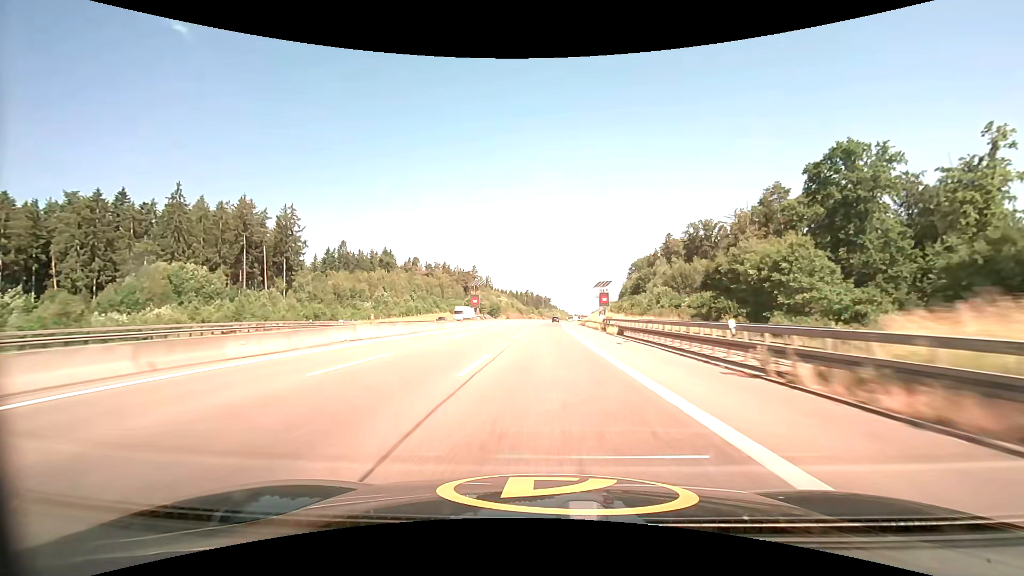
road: motorway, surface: asphalt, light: Day
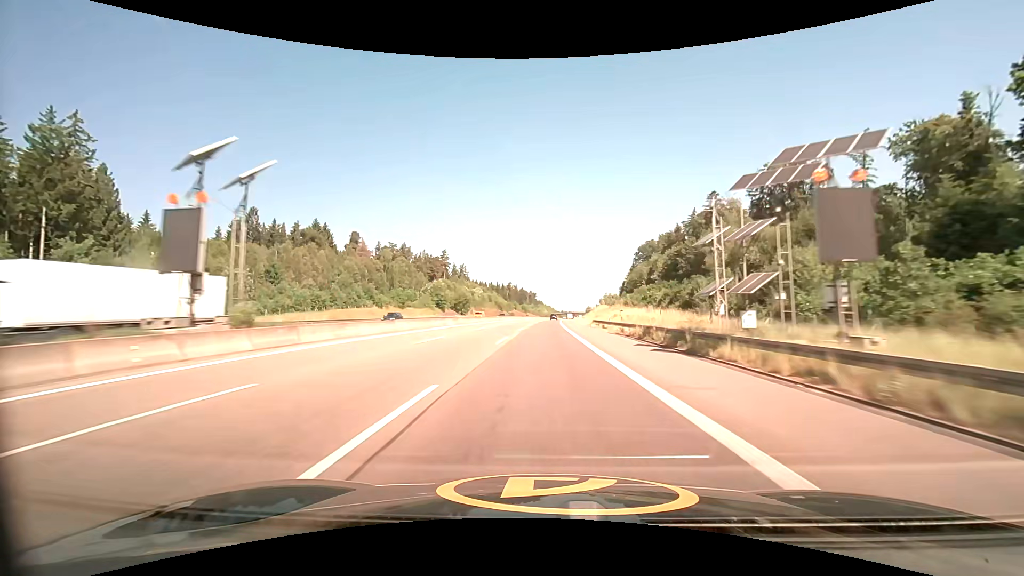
(+0.7, +61.5) m; +2°
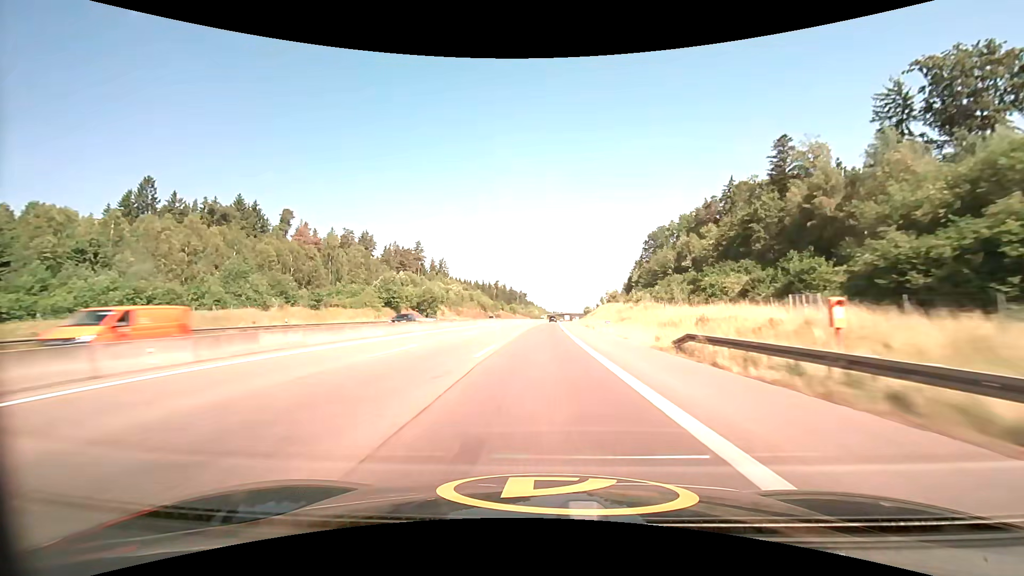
(+0.4, +41.1) m; +1°
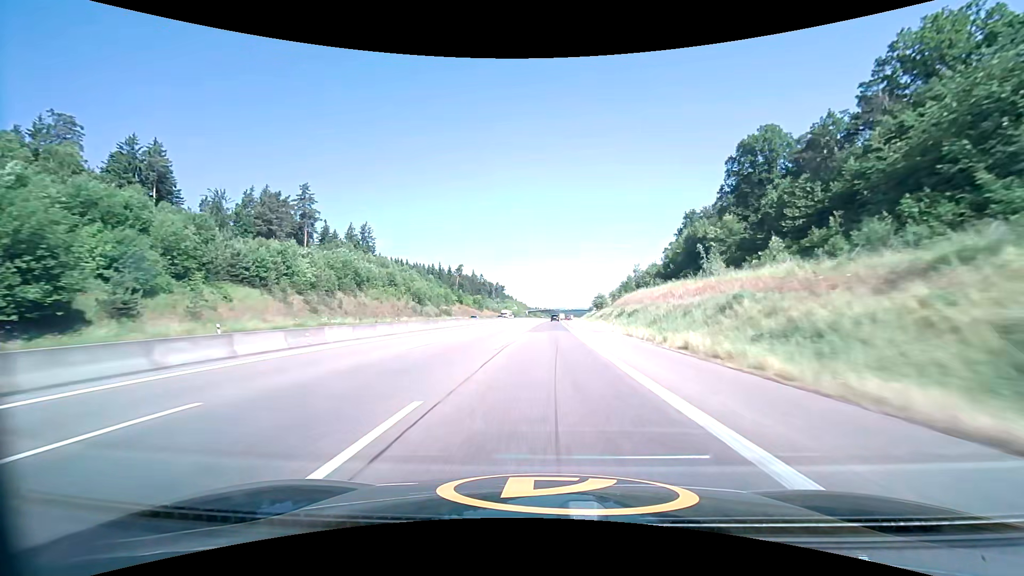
(+1.5, +103.3) m; +2°
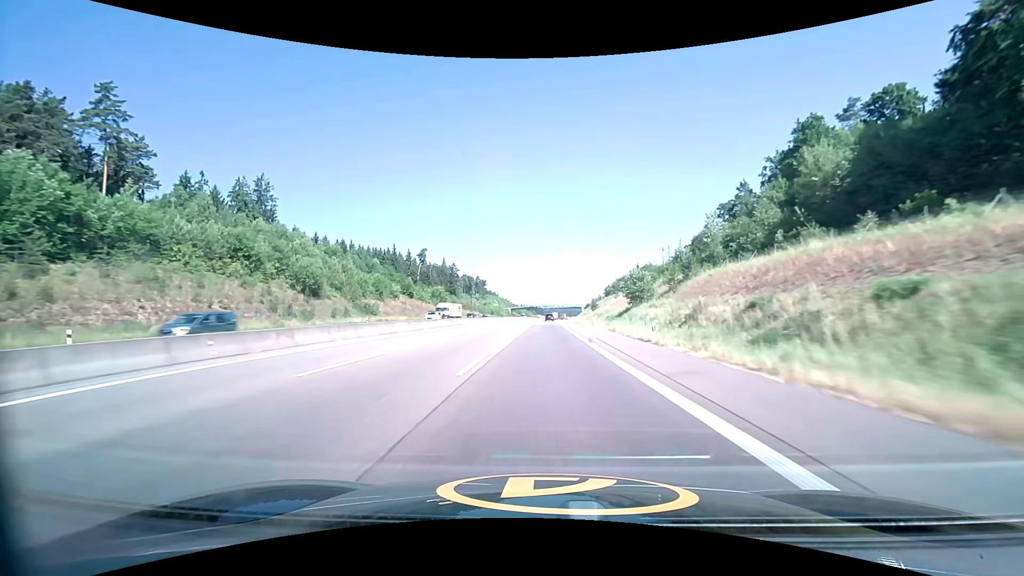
(+0.8, +62.2) m; +2°
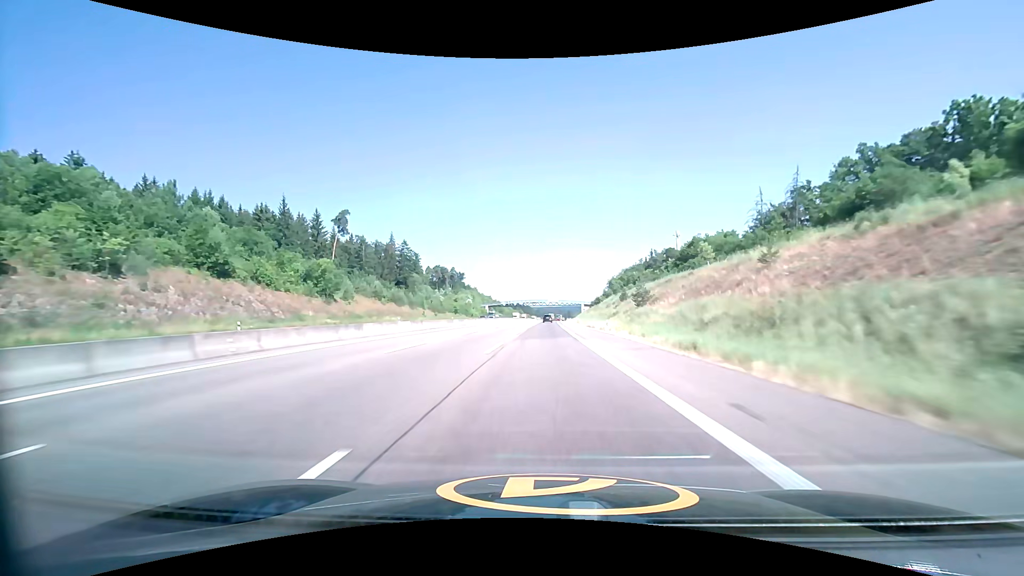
(+1.0, +82.7) m; +1°
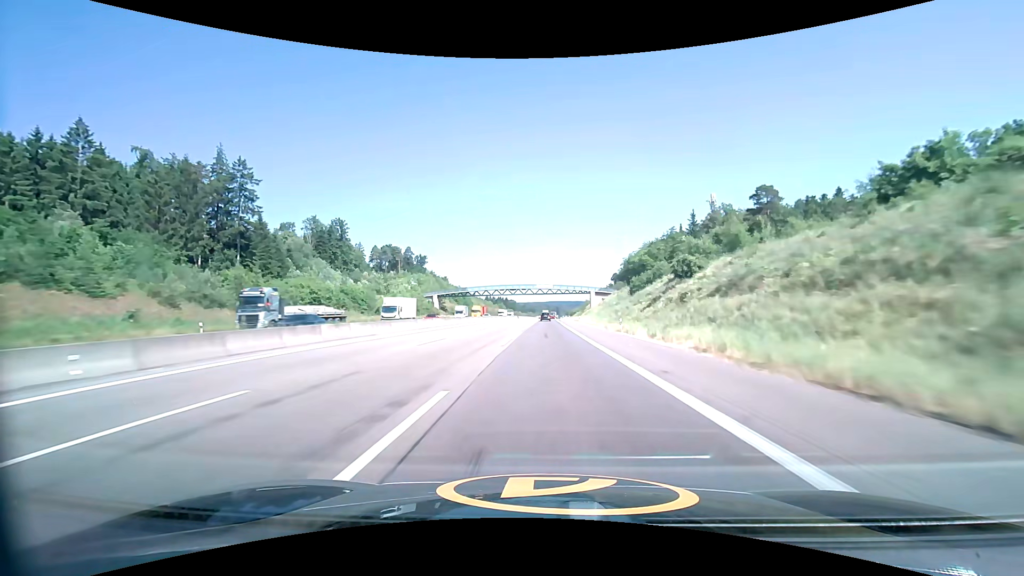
(+1.3, +103.7) m; +2°
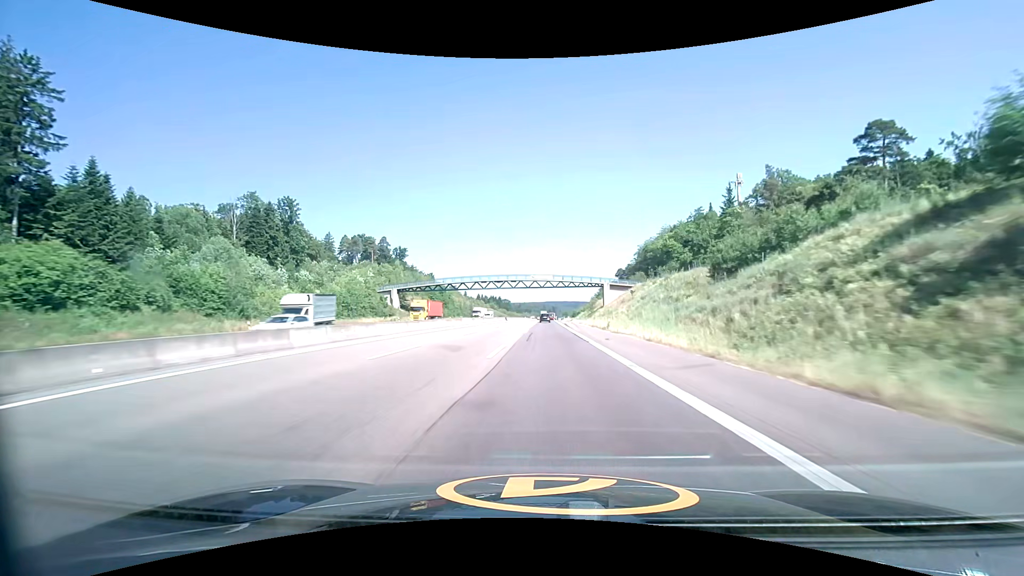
(+0.1, +41.5) m; 0°
(0, +10) (0, +20) (0, +30) (0, +40) (0, +50) (0, +60) (0, +70) (+1, +80) (+1, +90) (+1, +100) m
